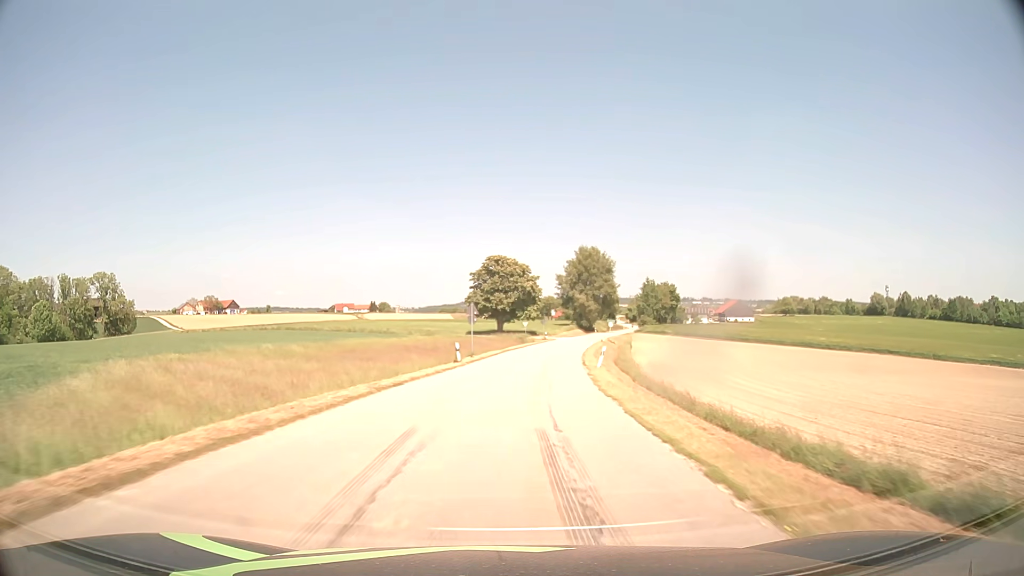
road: tertiary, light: Day
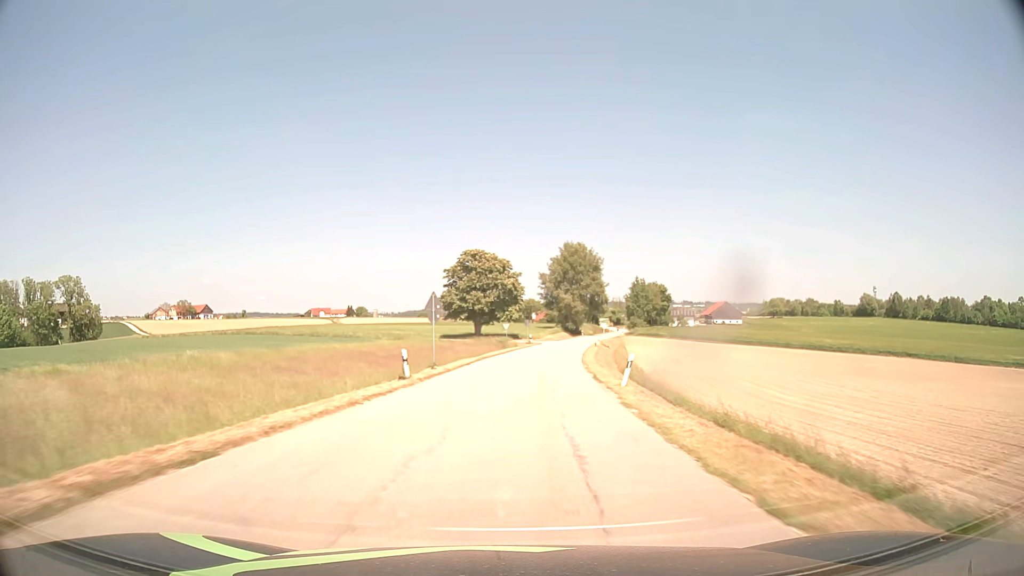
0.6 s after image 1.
(+0.2, +11.6) m; +2°
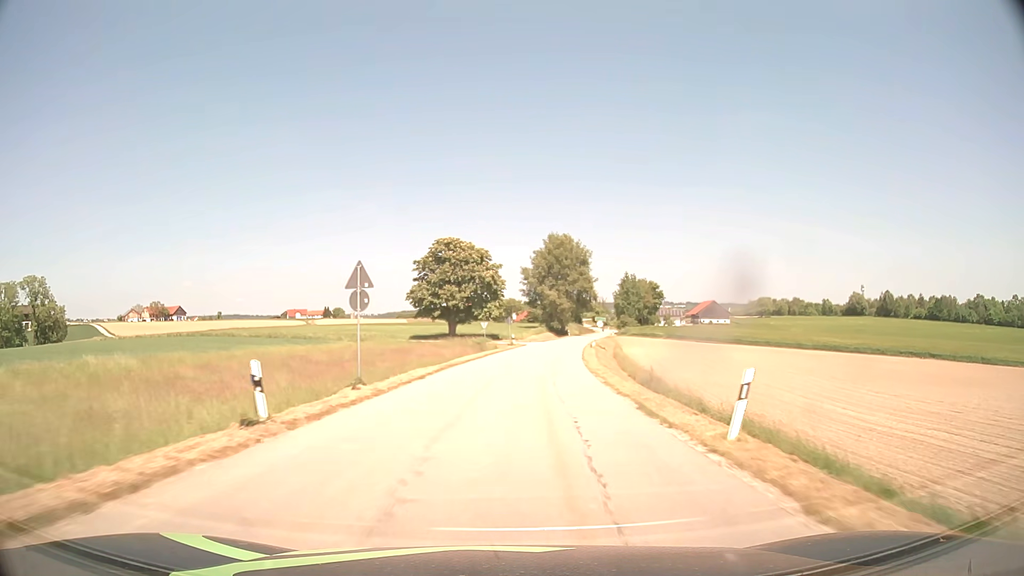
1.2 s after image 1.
(+0.2, +11.6) m; +2°
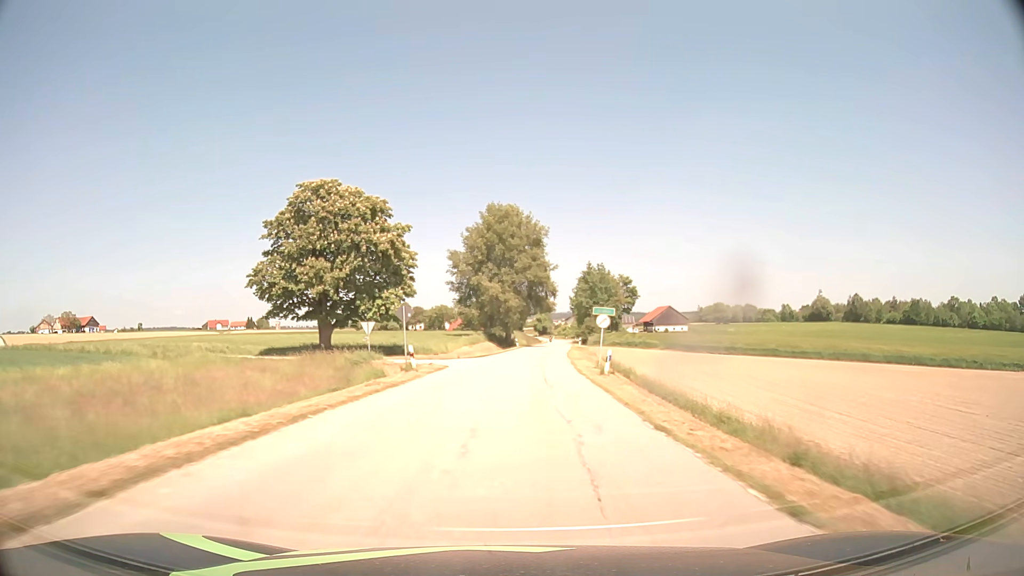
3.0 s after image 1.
(+1.7, +34.8) m; +5°
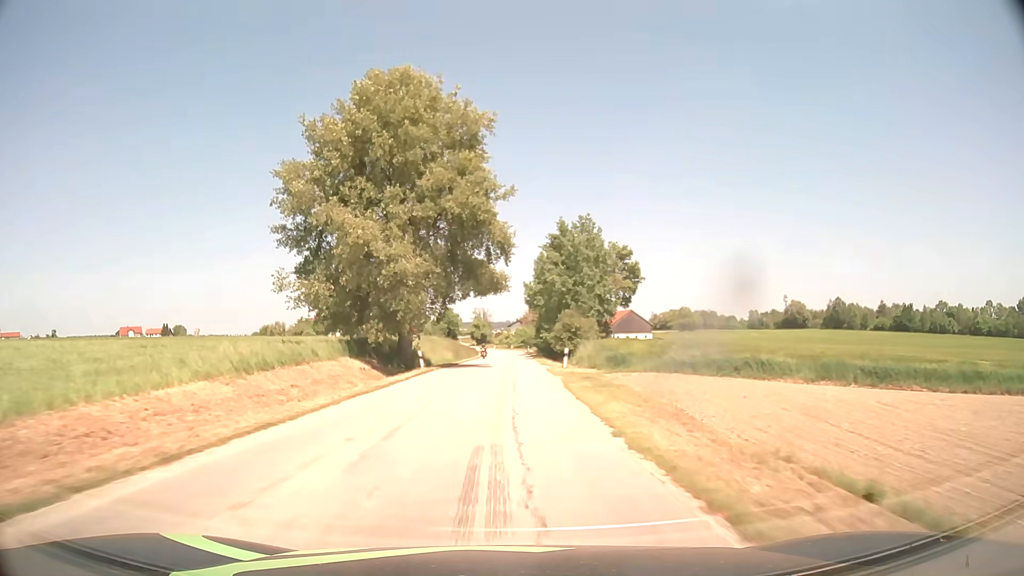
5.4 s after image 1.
(+2.6, +46.0) m; +6°
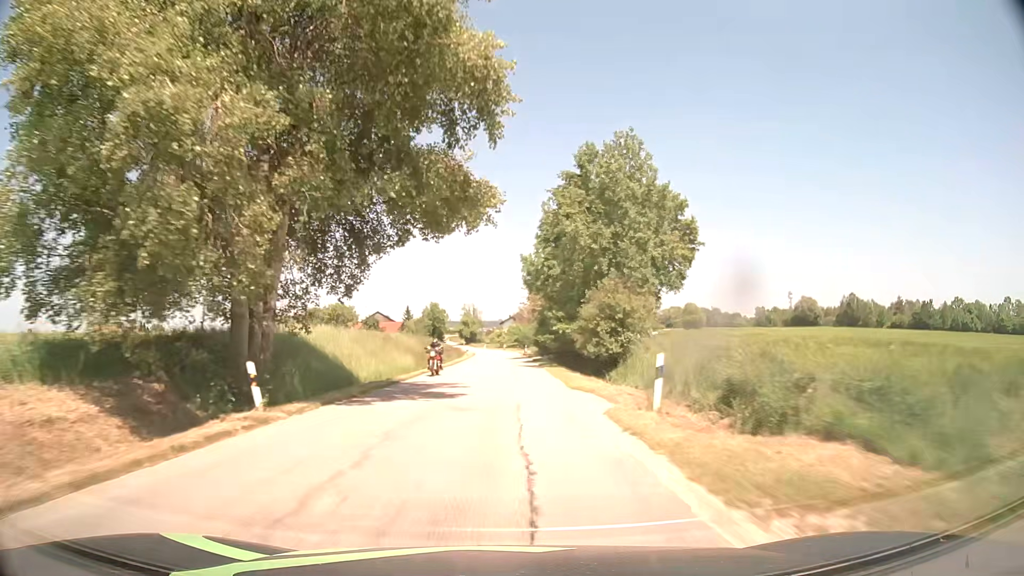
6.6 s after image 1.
(+0.1, +23.2) m; 0°
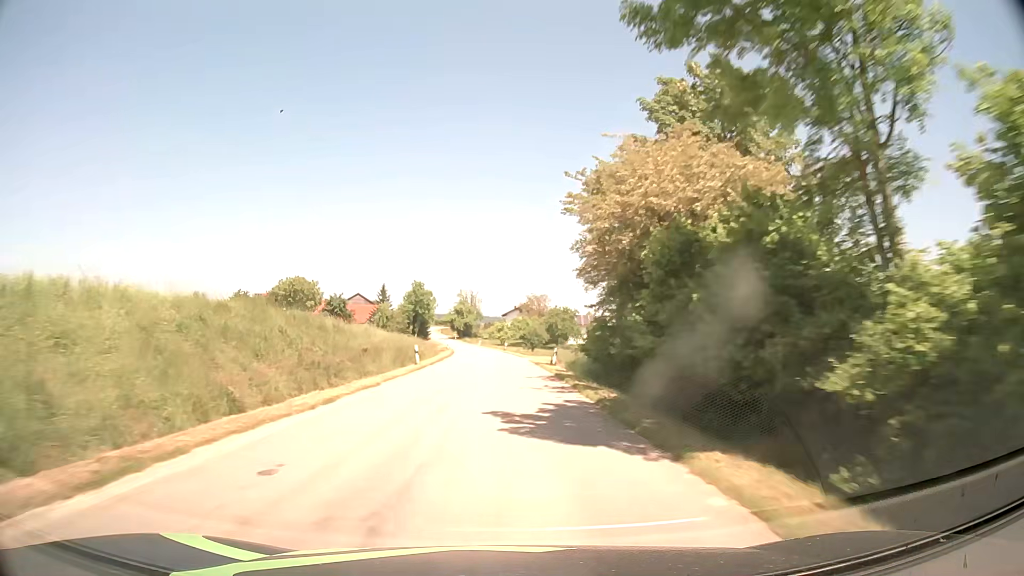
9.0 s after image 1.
(-0.1, +46.4) m; 0°
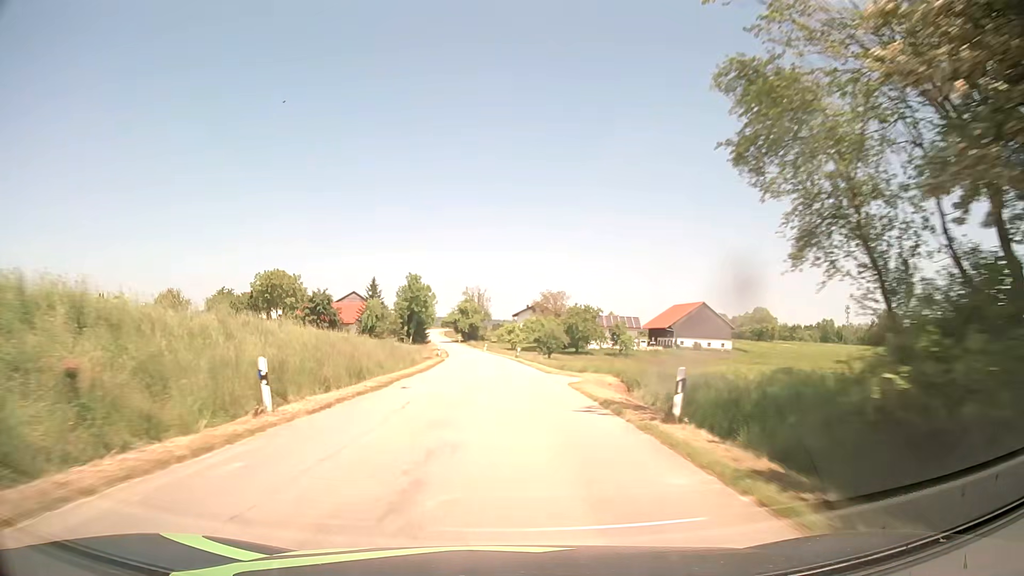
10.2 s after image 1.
(-0.3, +23.0) m; -2°
(0, +10) (0, +20) (0, +30) (0, +40) (-1, +50) (-1, +60) (-2, +70) (-3, +80) (-4, +90) (-5, +100) m
